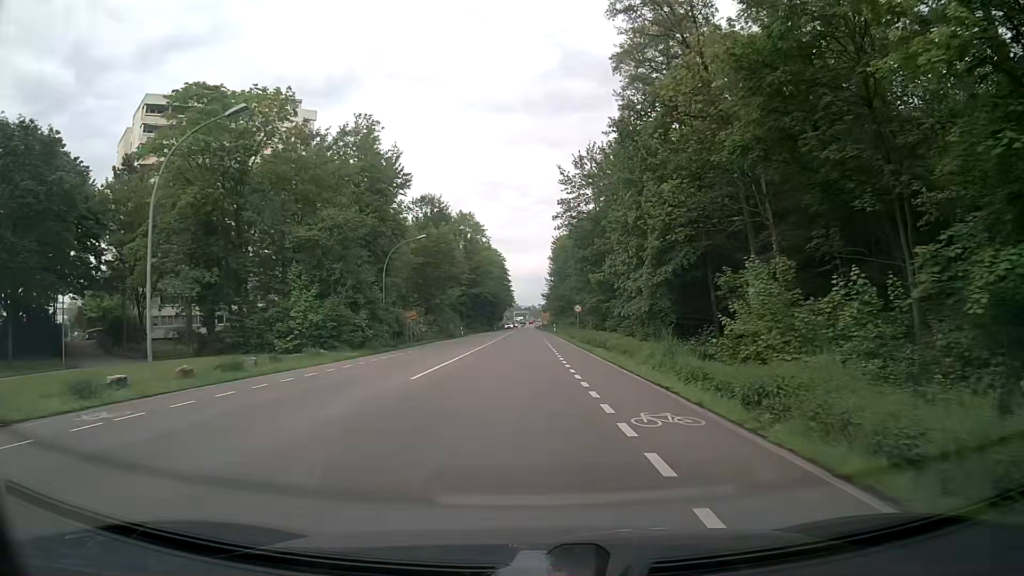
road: tertiary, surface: asphalt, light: Day
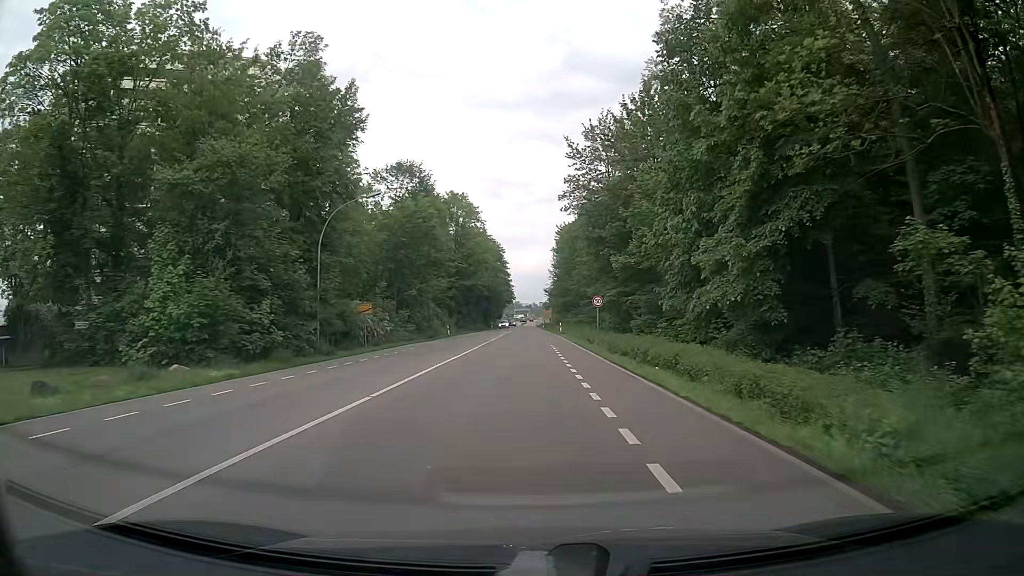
(-0.1, +15.1) m; 0°
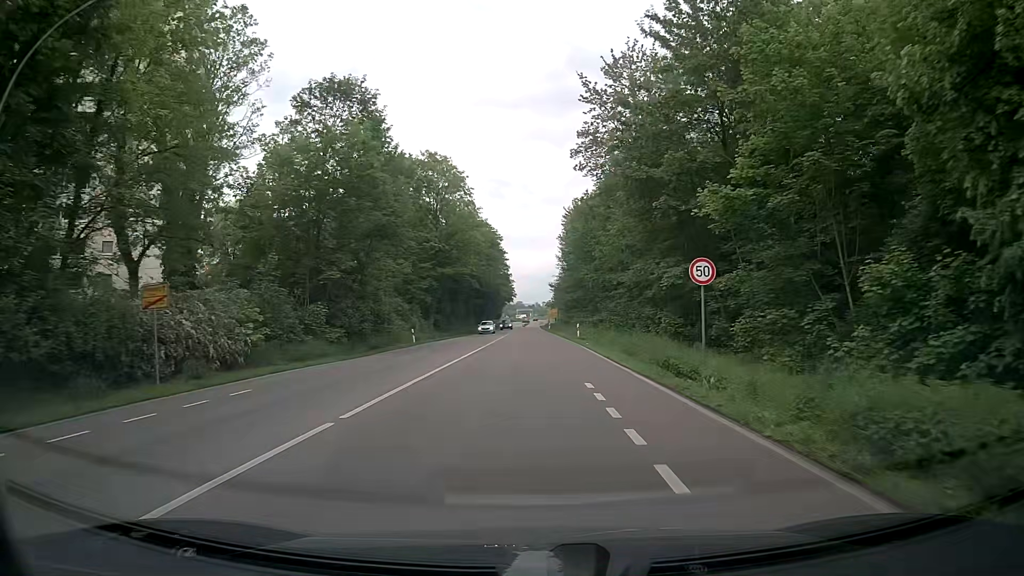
(0.0, +22.8) m; 0°
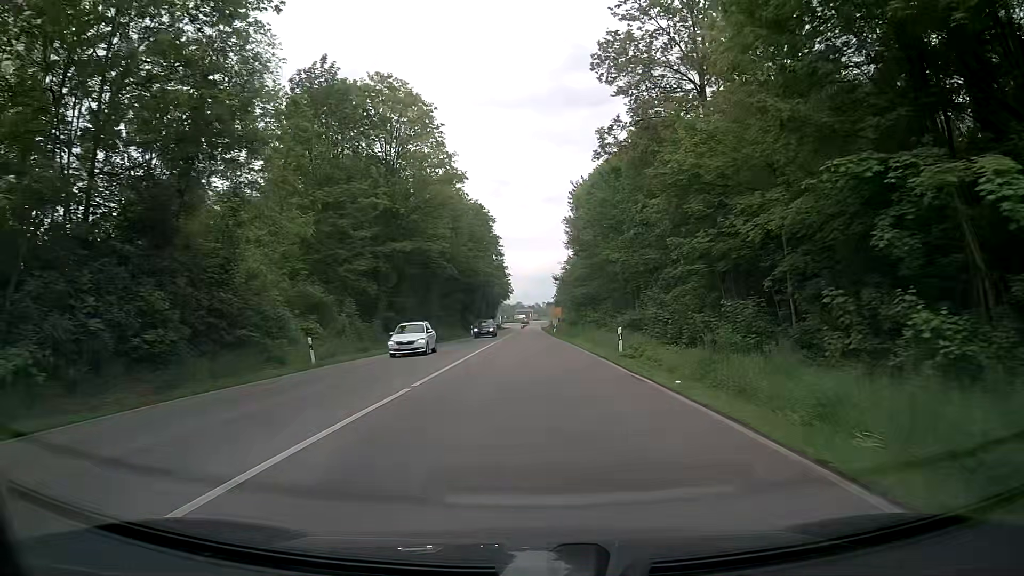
(0.0, +23.0) m; +1°
(0, +10) (0, +20) (0, +30) (0, +40) (-1, +50) (-1, +60) (-1, +70) (-1, +80) (-1, +90) (-1, +100) m
